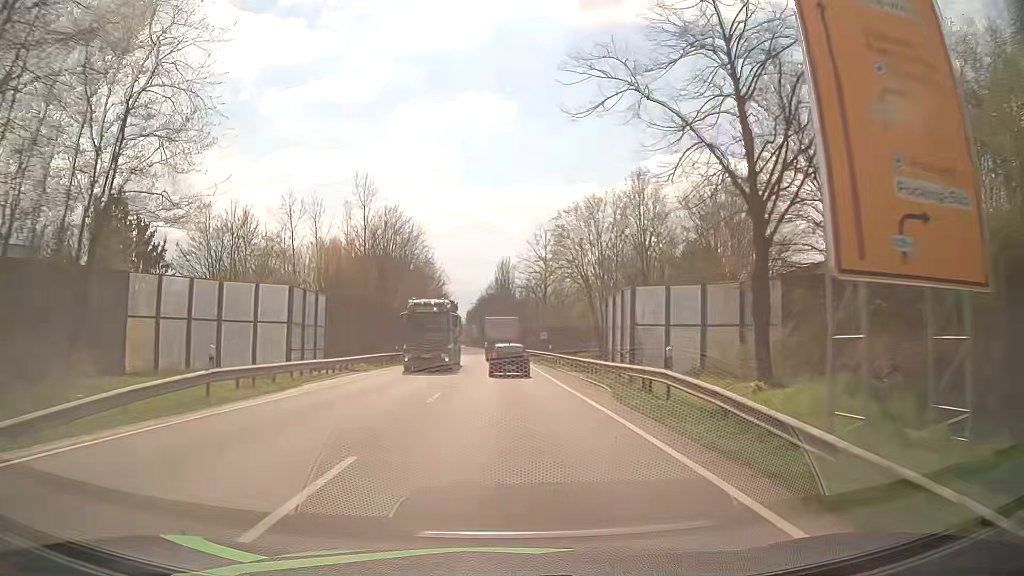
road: primary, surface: asphalt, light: Day
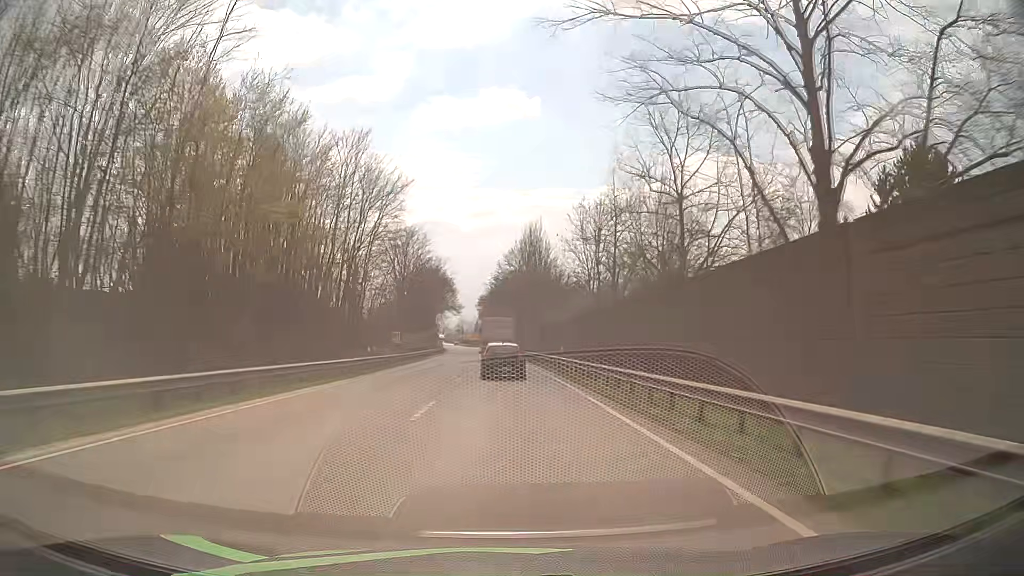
(-1.2, +63.4) m; -2°
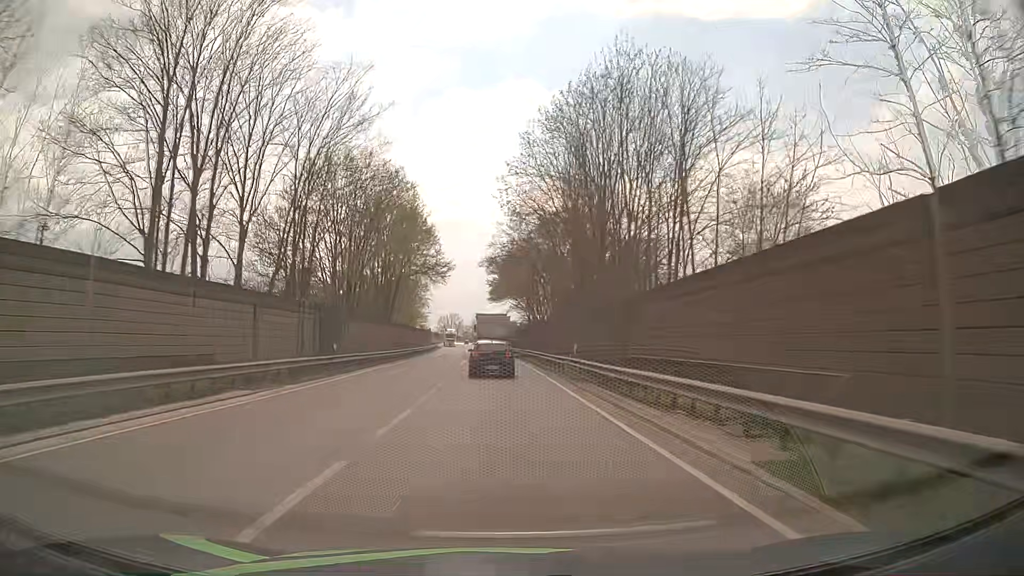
(-1.0, +61.8) m; -2°
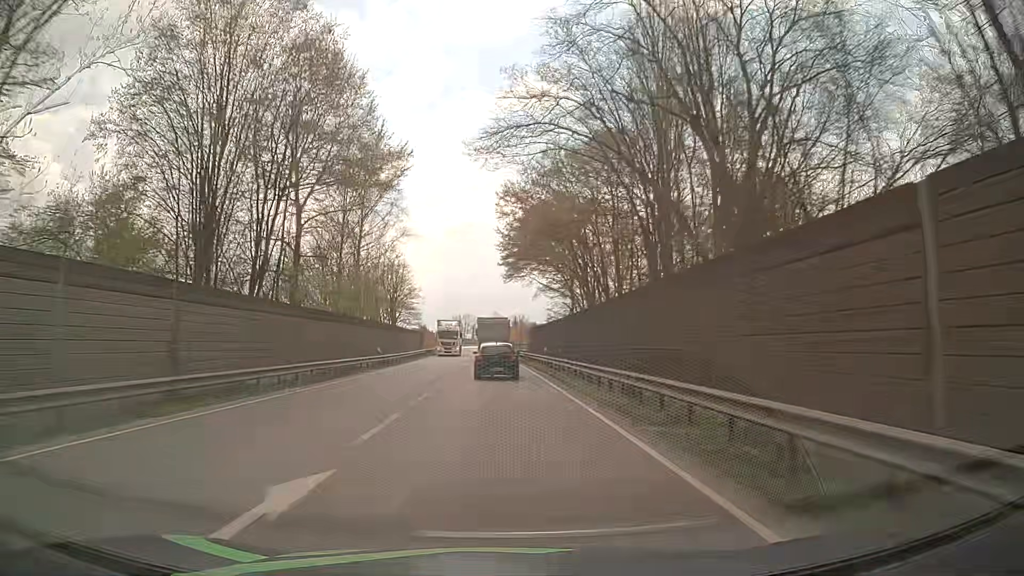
(-0.6, +36.4) m; -2°
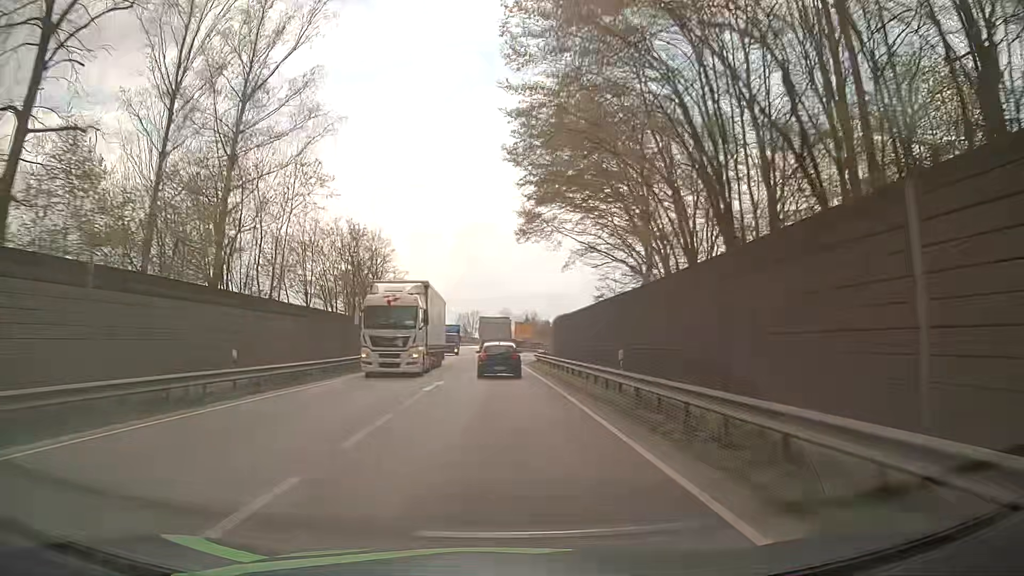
(-0.1, +24.0) m; -1°
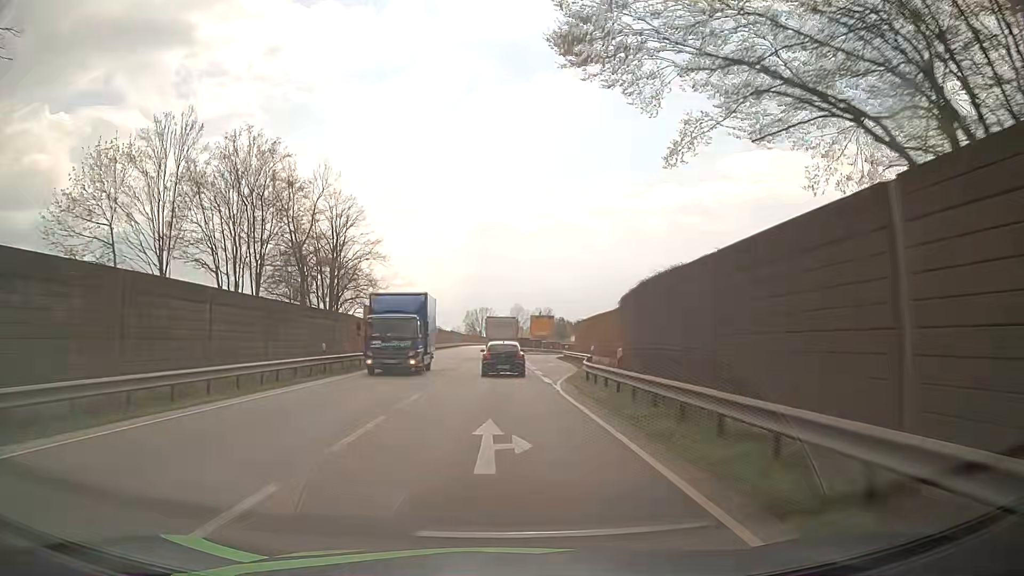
(-0.2, +24.0) m; -1°
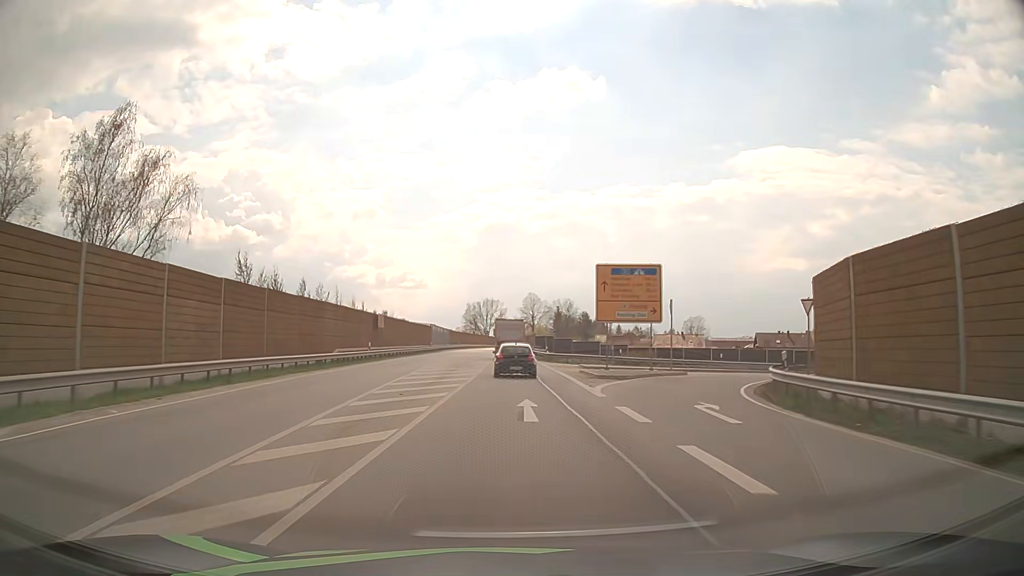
(-0.8, +59.6) m; -1°
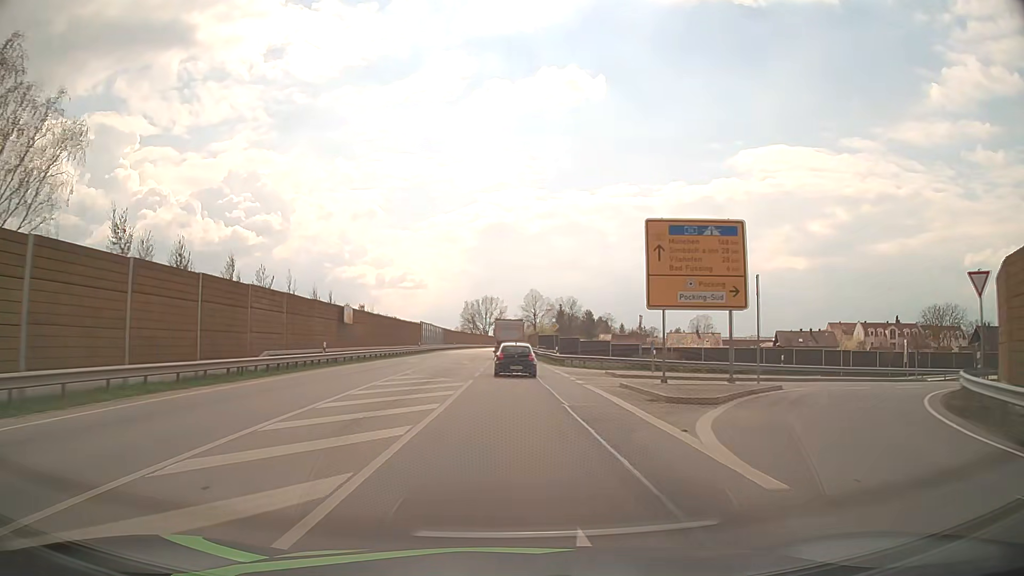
(0.0, +11.9) m; 0°
(0, +10) (0, +20) (0, +30) (0, +40) (0, +50) (0, +60) (0, +70) (0, +80) (0, +90) (0, +100) m
